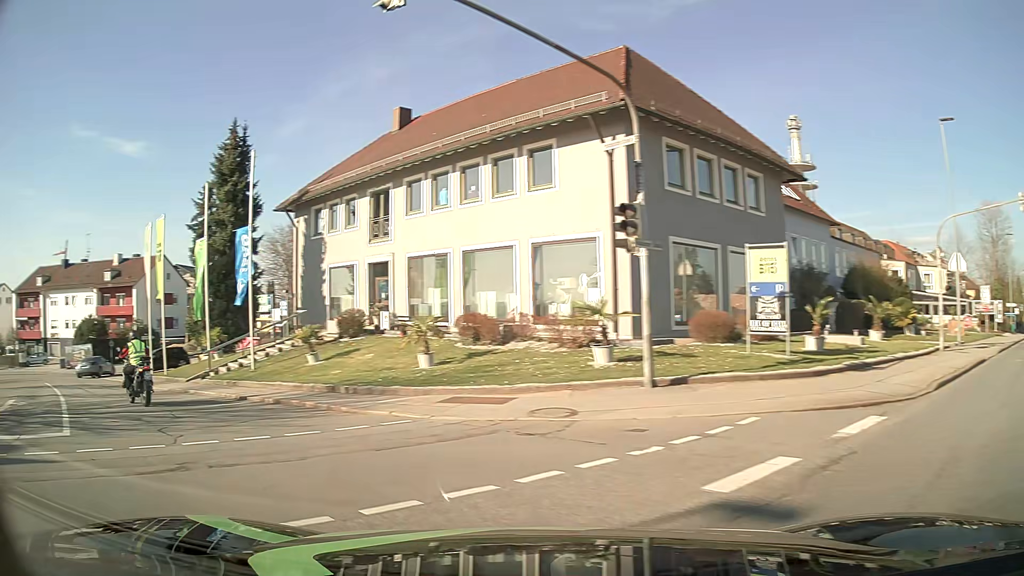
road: tertiary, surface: asphalt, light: Day
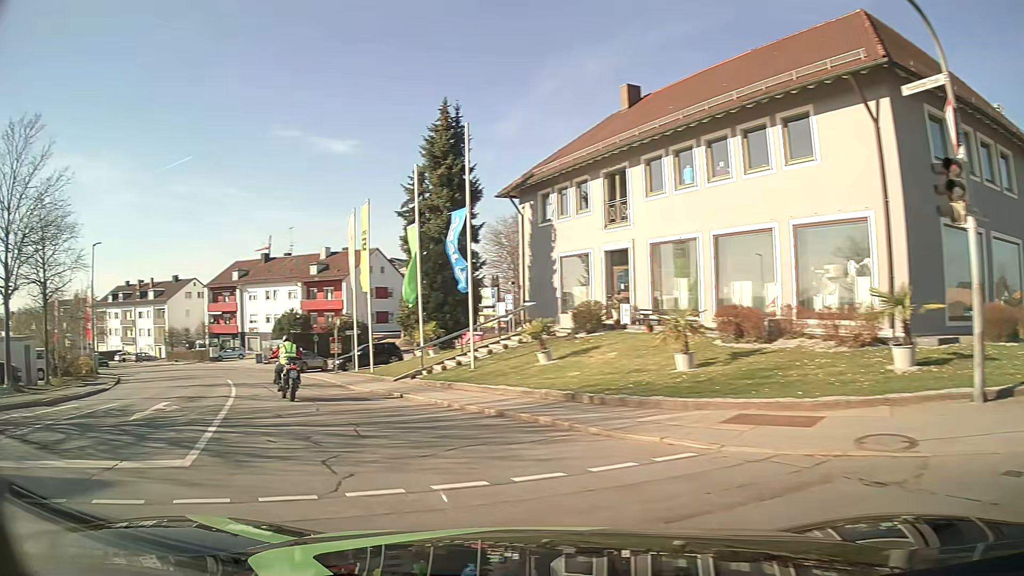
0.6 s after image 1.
(-0.6, +3.1) m; -20°
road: residential
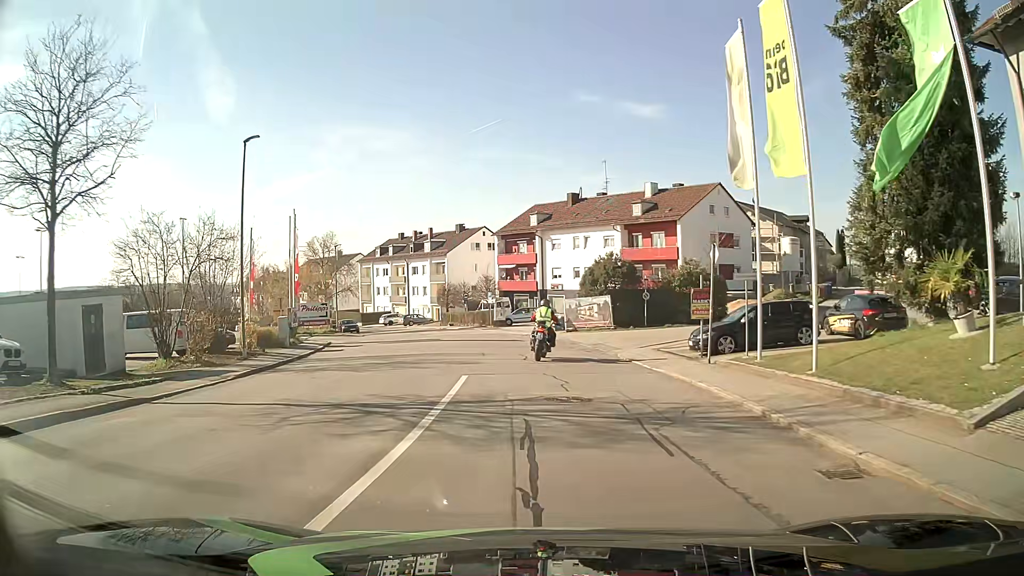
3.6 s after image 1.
(-5.8, +17.5) m; -26°
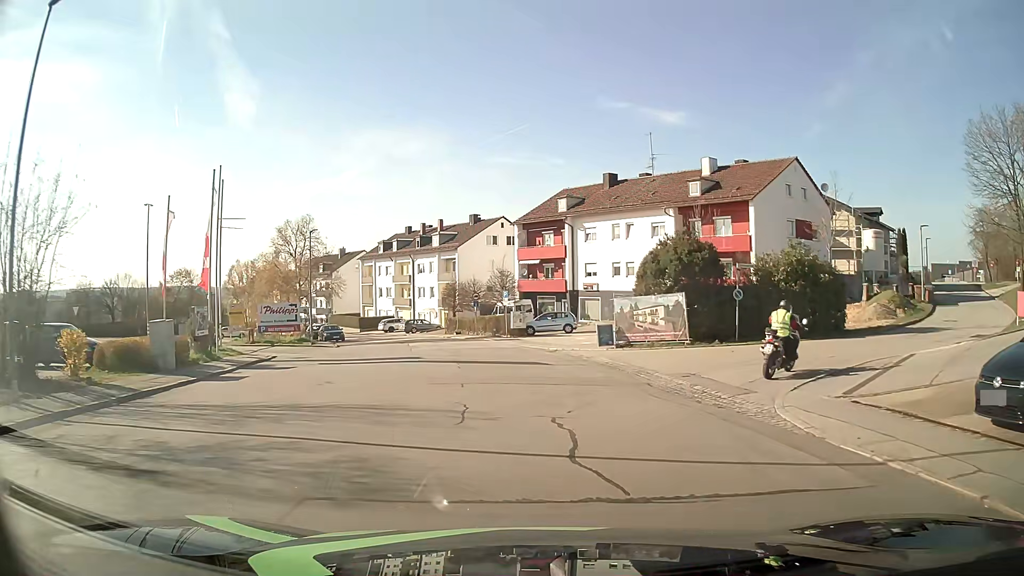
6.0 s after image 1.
(-0.5, +13.4) m; -4°
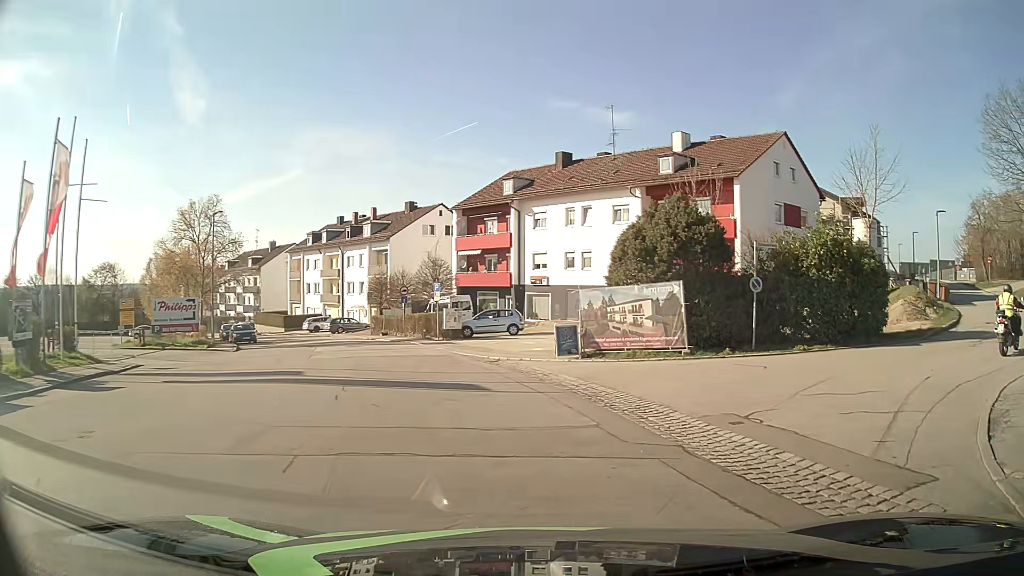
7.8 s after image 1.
(+0.3, +7.5) m; +7°
